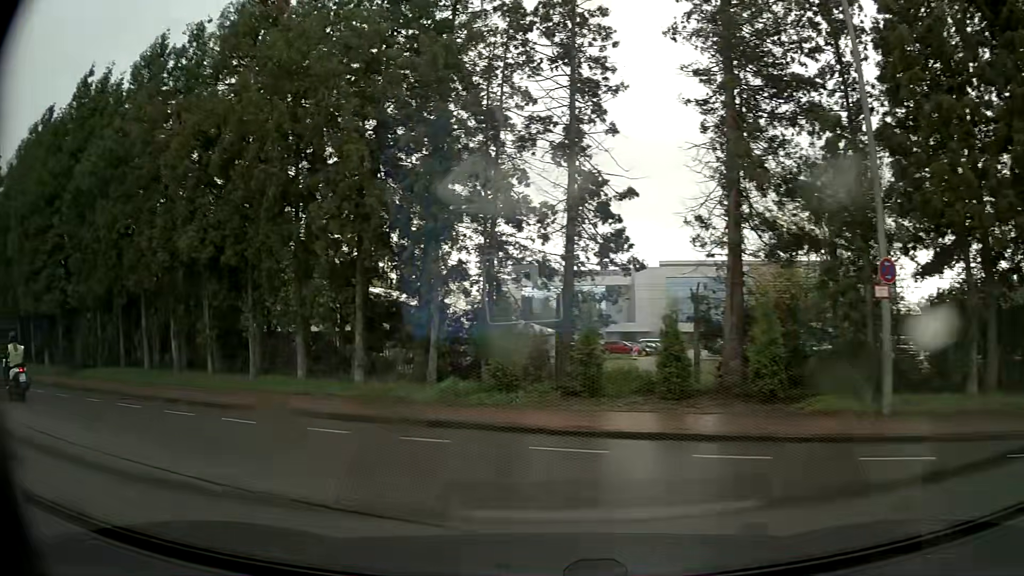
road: service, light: Day
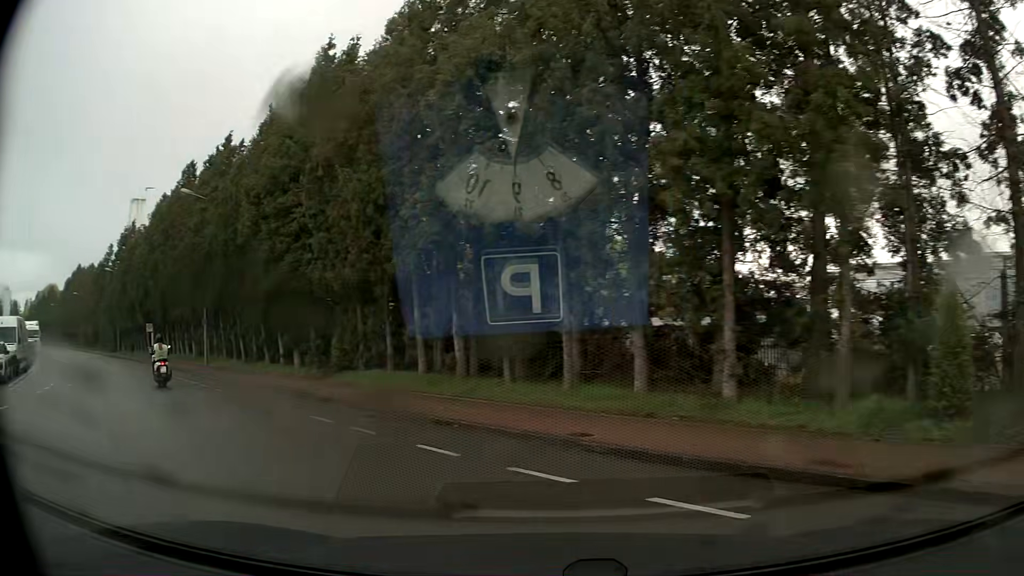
(-1.3, +5.1) m; -27°
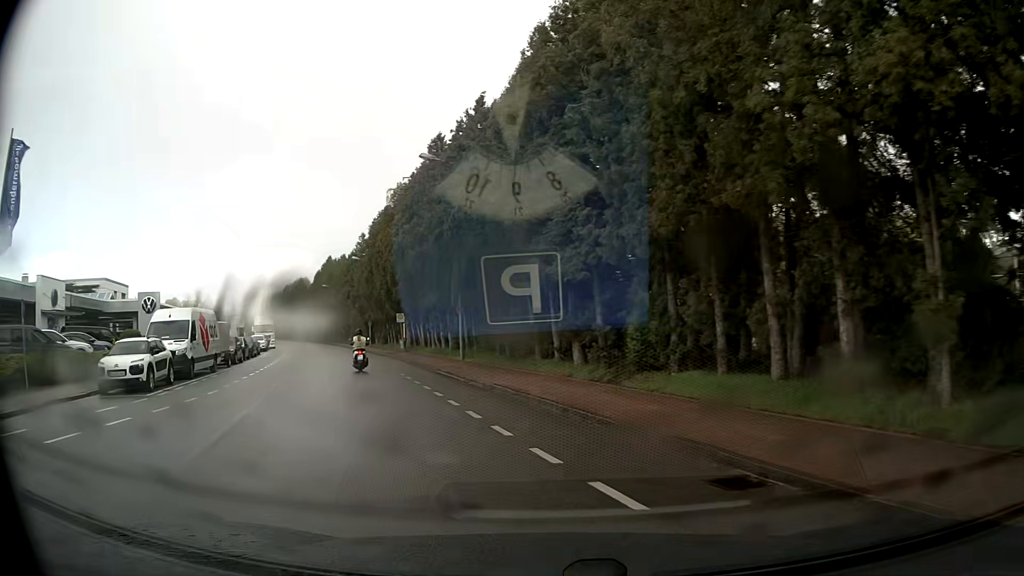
(-1.8, +6.5) m; -26°
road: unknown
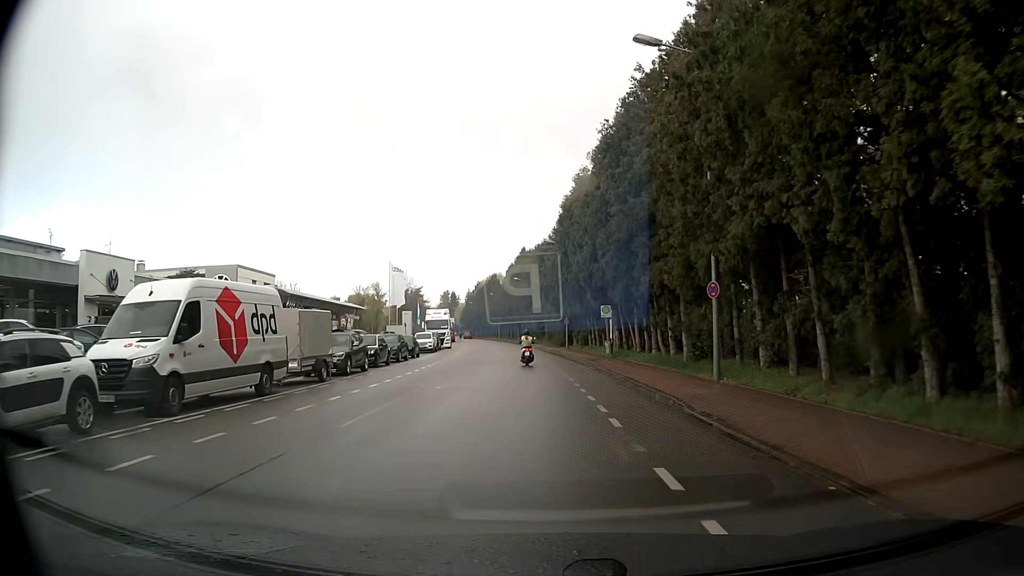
(-2.6, +13.0) m; -17°
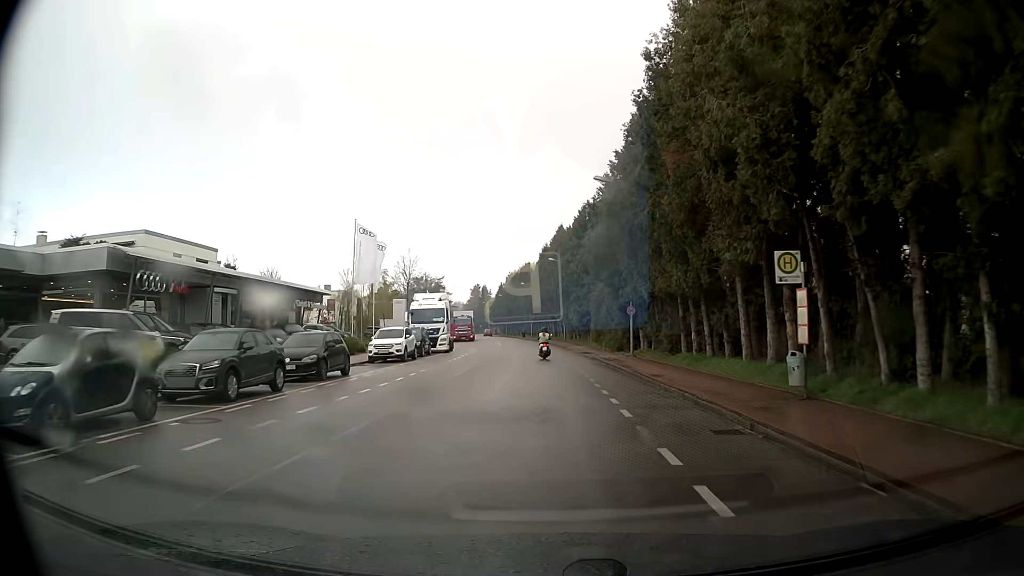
(-0.9, +23.4) m; -4°
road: tertiary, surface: asphalt
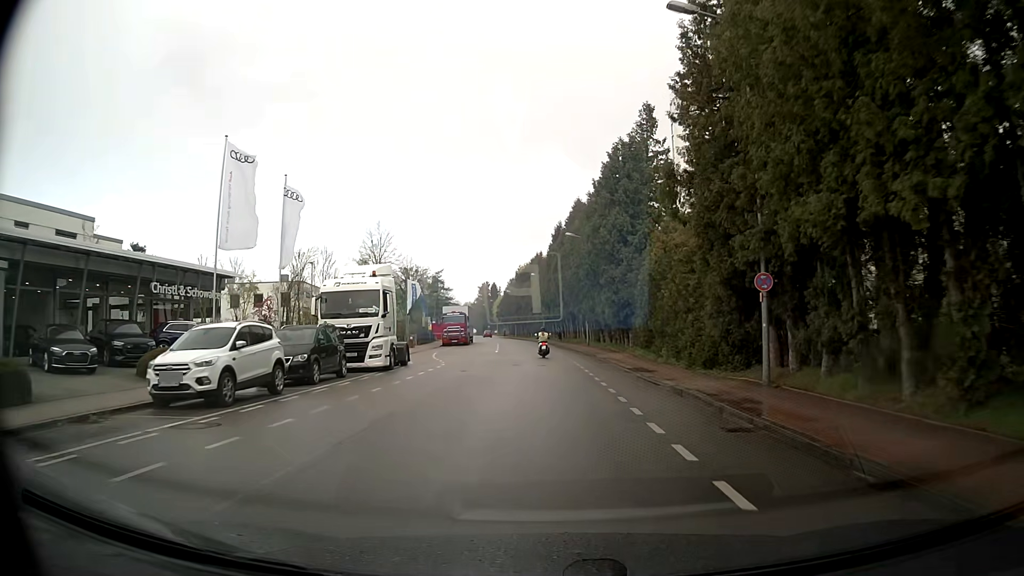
(-0.4, +20.0) m; -2°
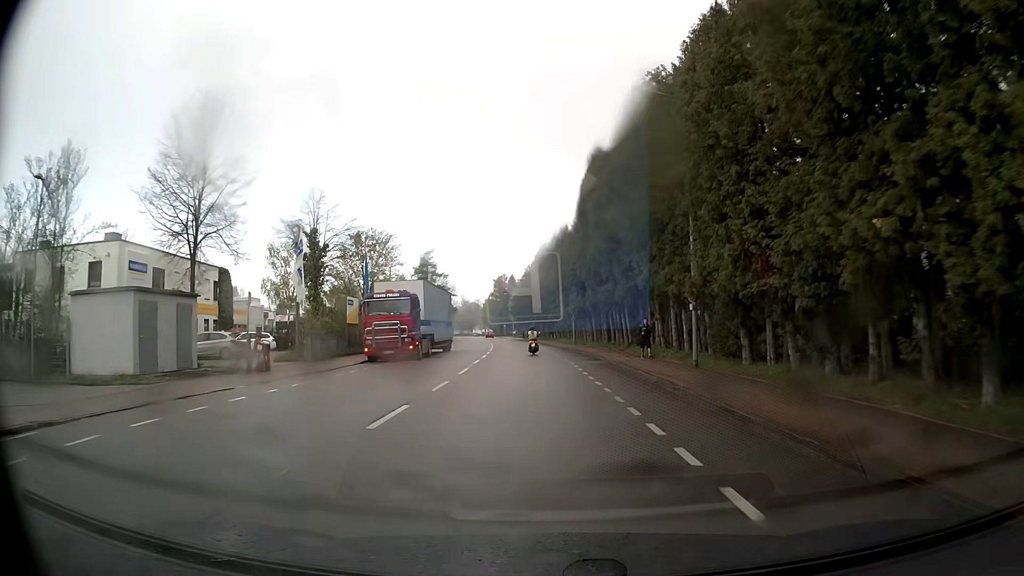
(-0.4, +34.7) m; -2°
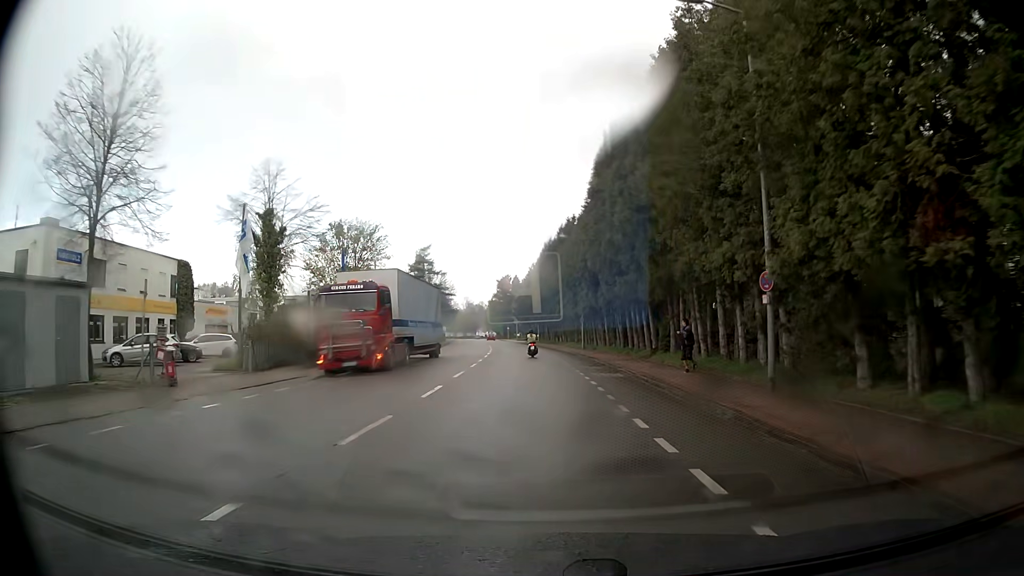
(0.0, +7.1) m; -1°
(0, +10) (0, +20) (0, +30) (0, +40) (-1, +50) (-2, +60) (-3, +70) (-4, +80) (-5, +90) (-6, +100) m
